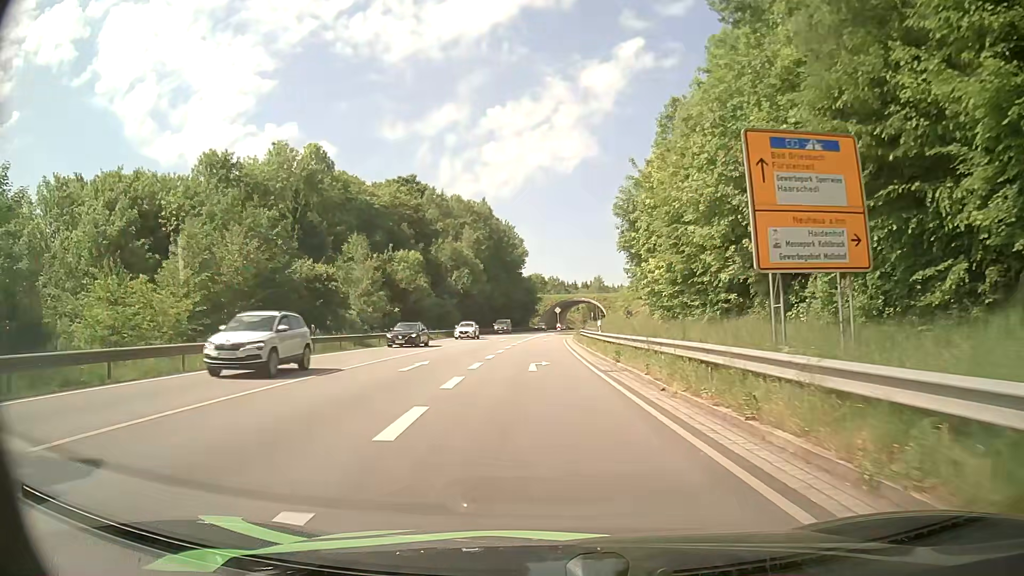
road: primary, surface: asphalt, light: Day
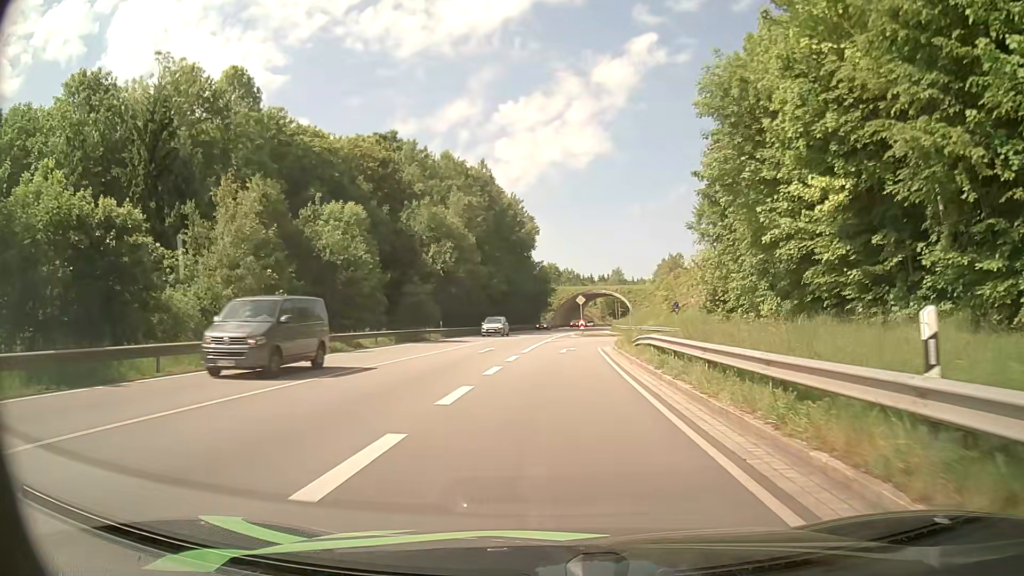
(-0.4, +26.6) m; -2°
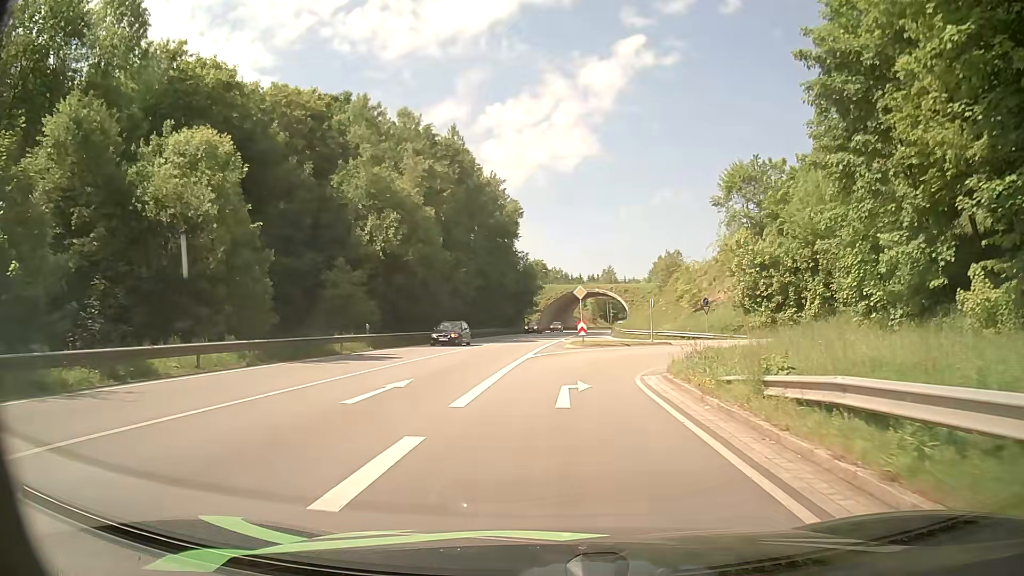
(+0.2, +18.1) m; +1°
(0, +10) (+2, +20) (+6, +29) (+13, +35) (+23, +38) (+32, +40) (+42, +44) (+51, +48) (+58, +55) (+65, +62) m
